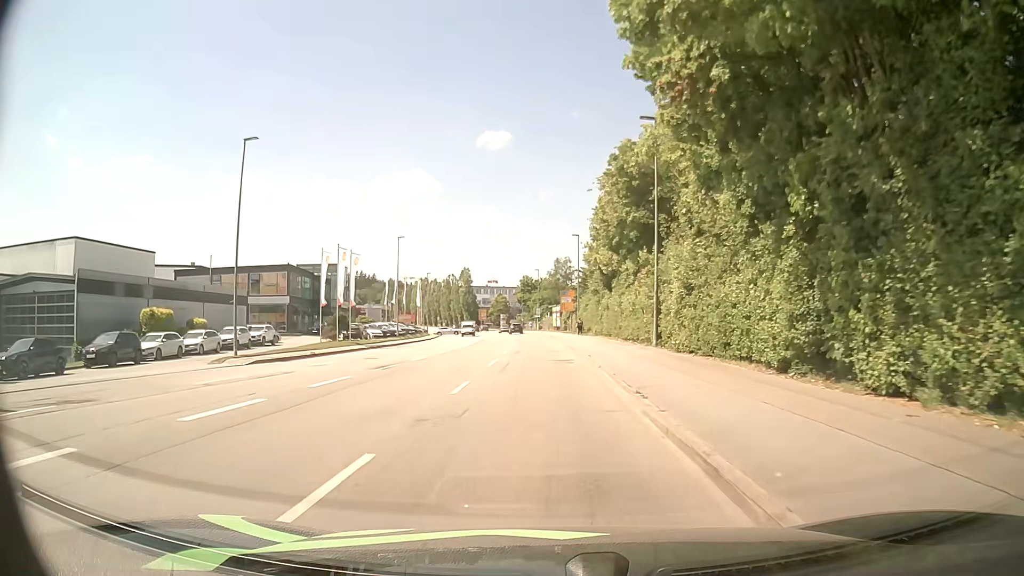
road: tertiary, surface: asphalt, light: Day
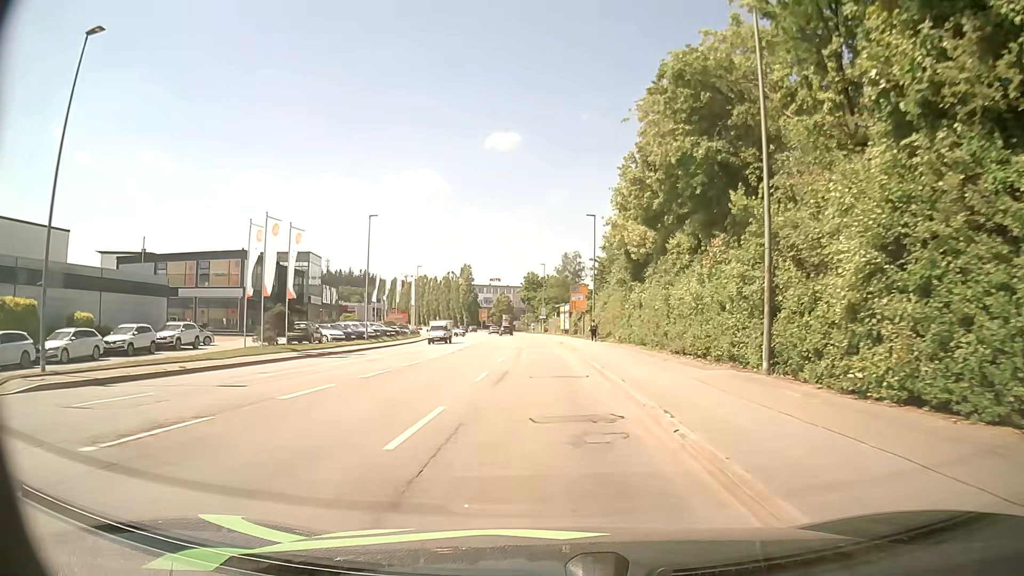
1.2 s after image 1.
(-0.2, +14.2) m; 0°
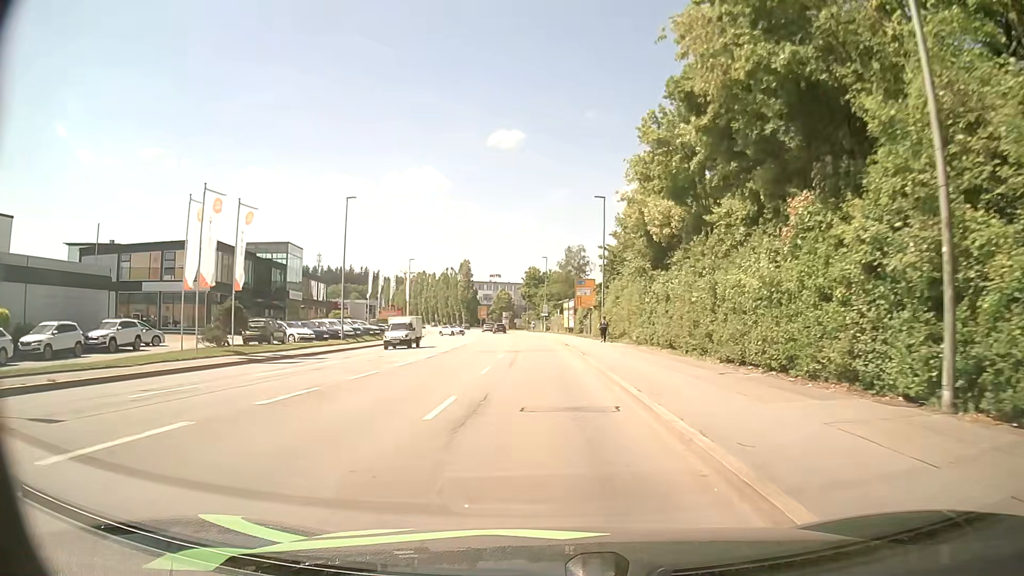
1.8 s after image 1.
(-0.1, +7.2) m; 0°
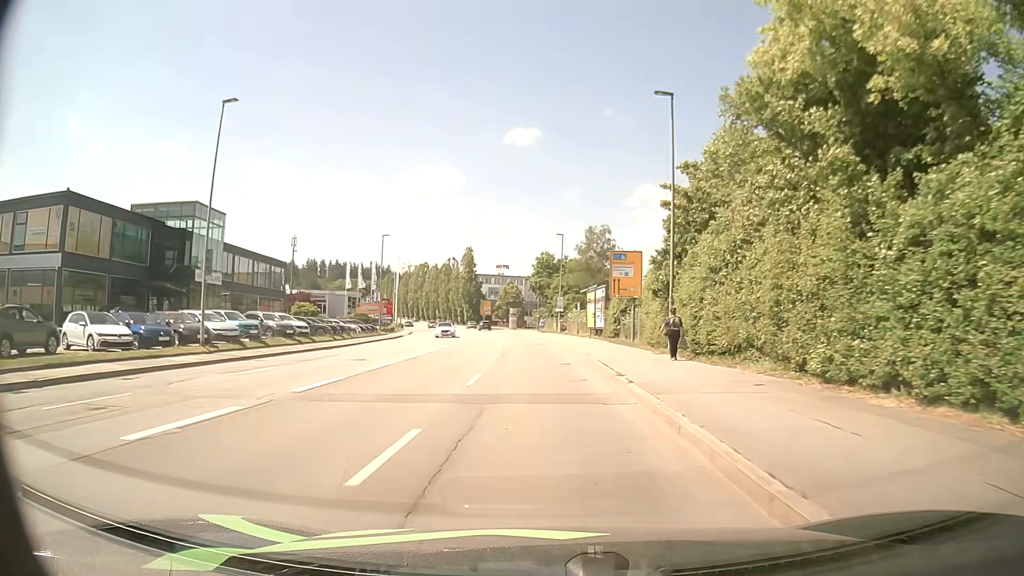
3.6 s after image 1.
(-0.4, +22.3) m; -2°
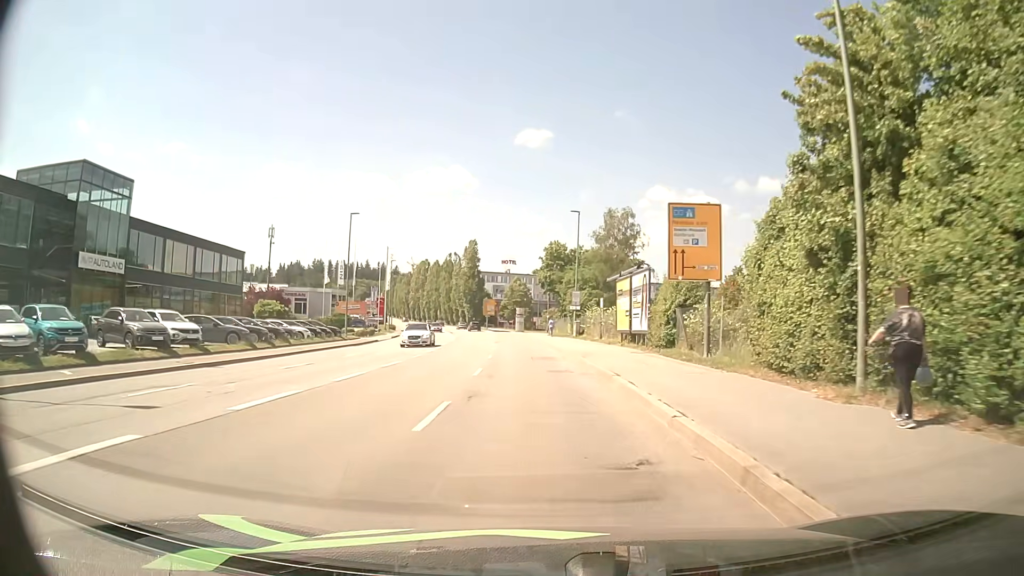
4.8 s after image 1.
(0.0, +15.2) m; 0°
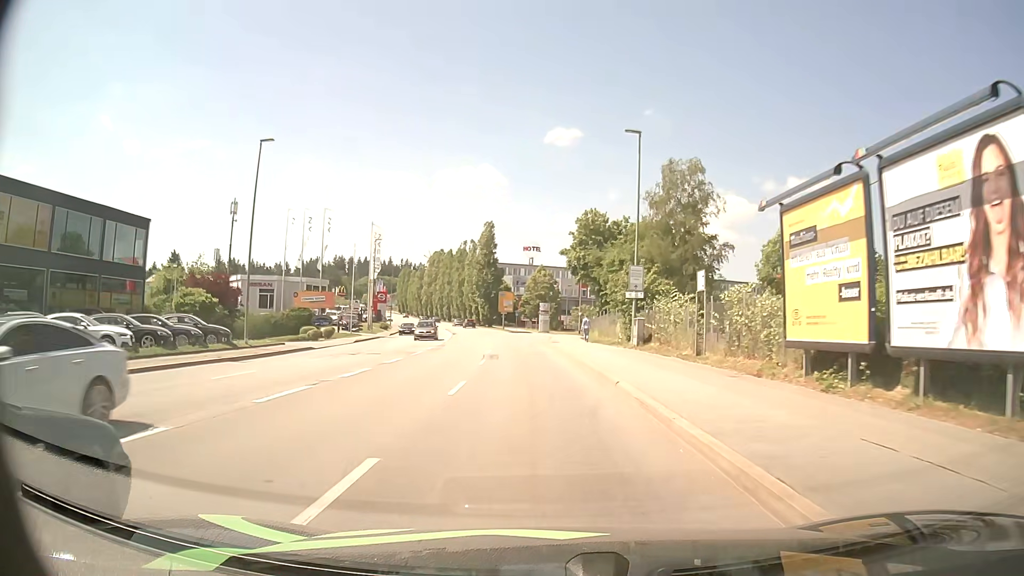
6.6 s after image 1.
(-0.5, +23.2) m; -2°
